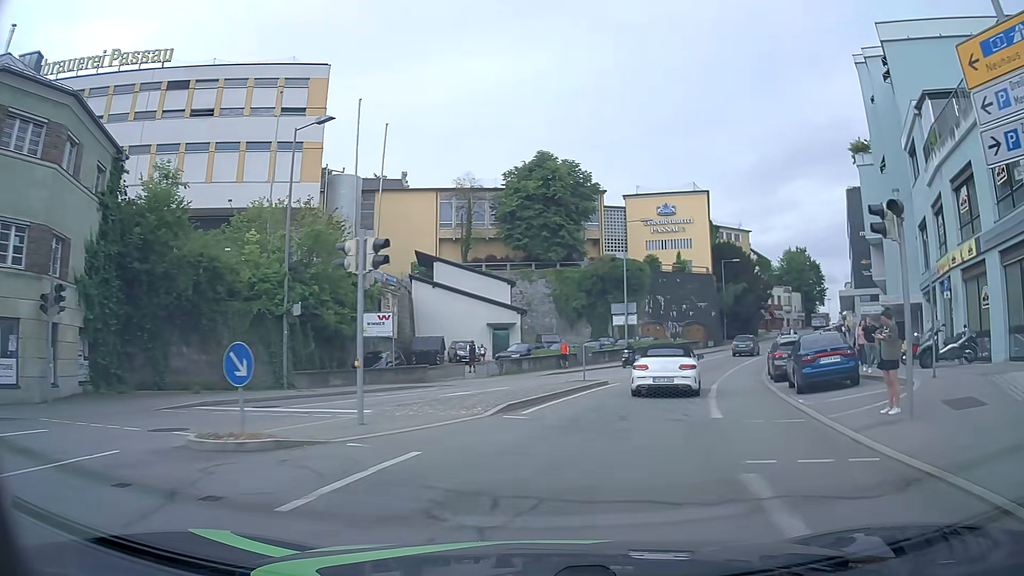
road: residential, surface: asphalt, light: Day
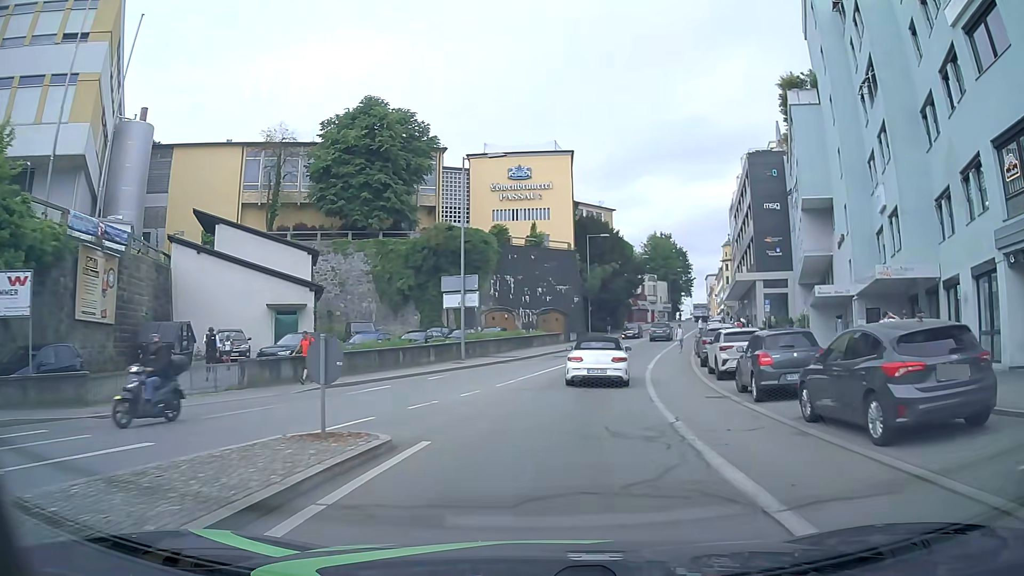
(+2.1, +15.7) m; +13°
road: tertiary
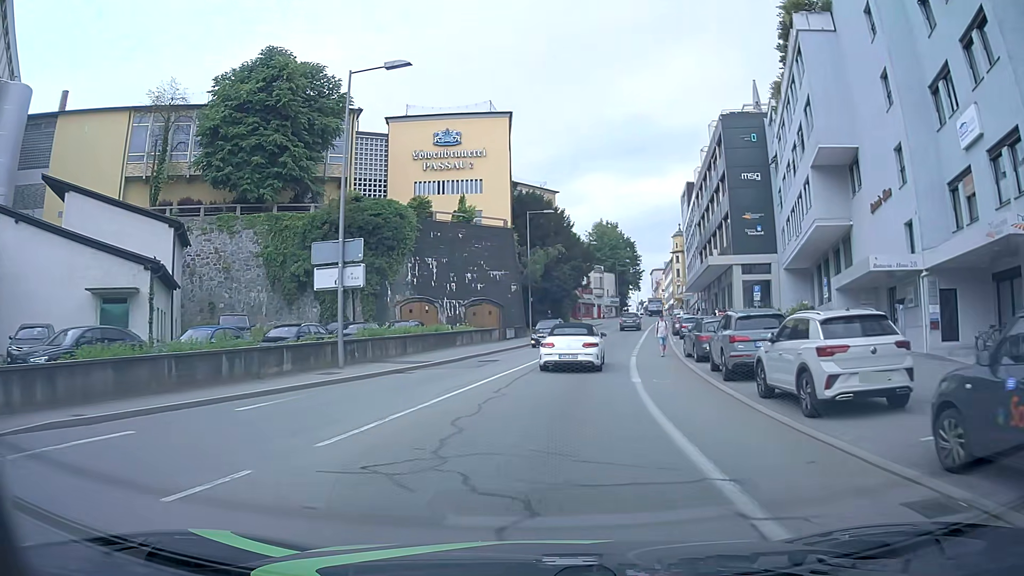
(+0.7, +11.4) m; +6°
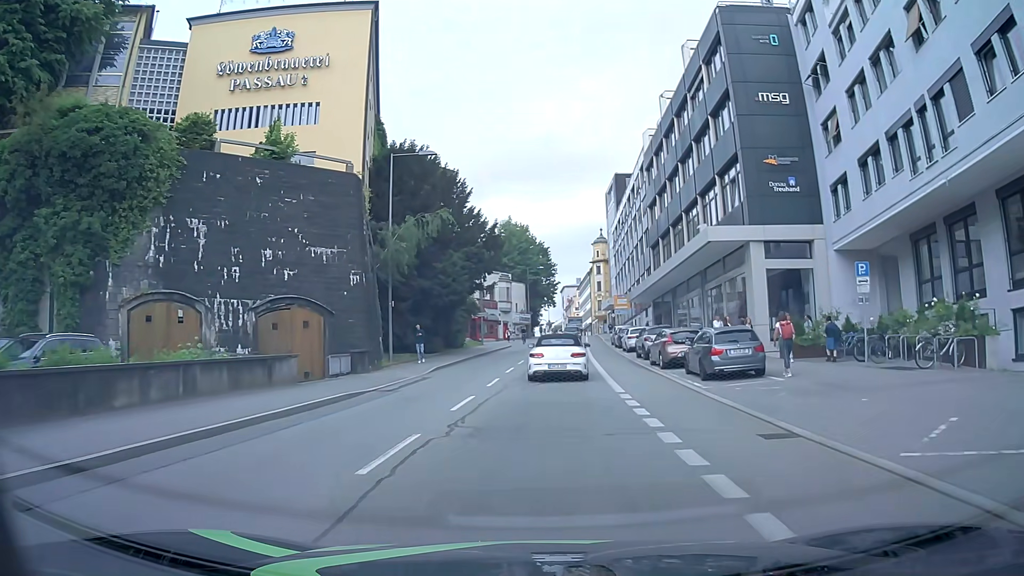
(+1.5, +23.7) m; +8°
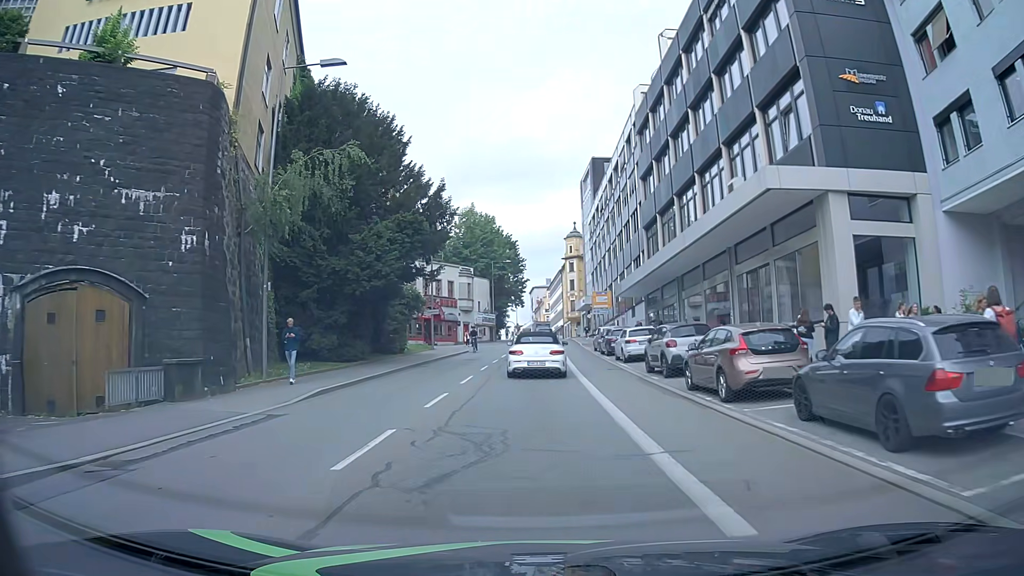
(+0.3, +11.7) m; +2°
(0, +10) (0, +20) (0, +30) (0, +40) (0, +50) (0, +60) (+1, +70) (+1, +80) (+1, +90) (+1, +100) m
